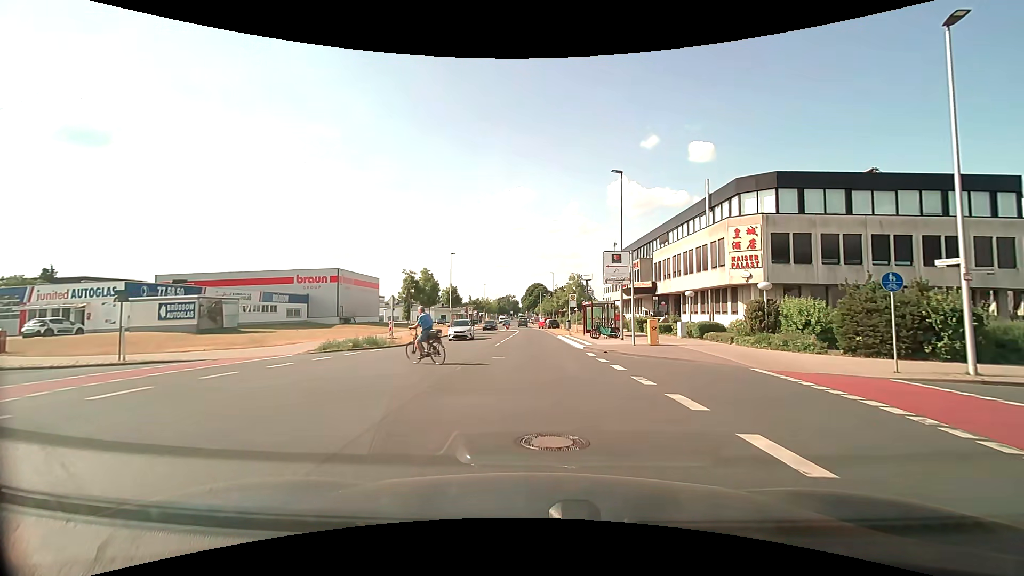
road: unclassified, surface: asphalt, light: Day
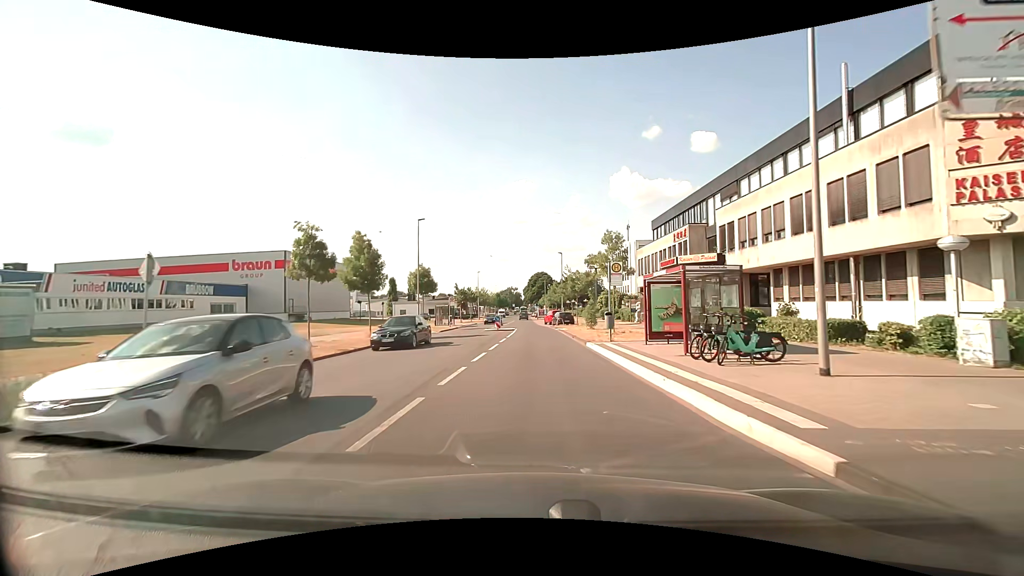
(-0.1, +20.5) m; 0°
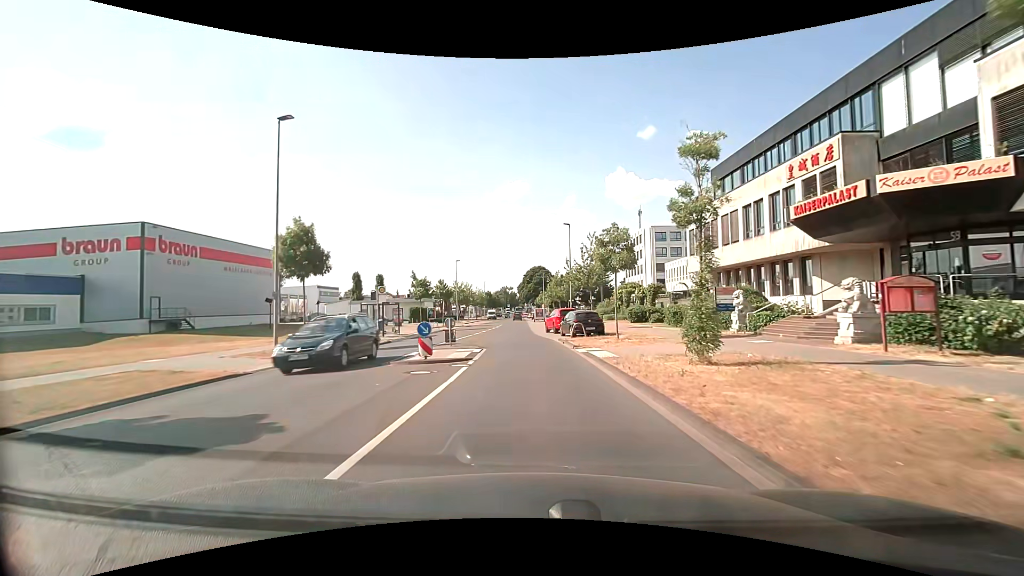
(+0.2, +24.9) m; 0°
(0, +10) (0, +20) (-1, +30) (-1, +40) (-2, +50) (-2, +60) (-2, +70) (-3, +80) (-3, +90) (-3, +100) m
